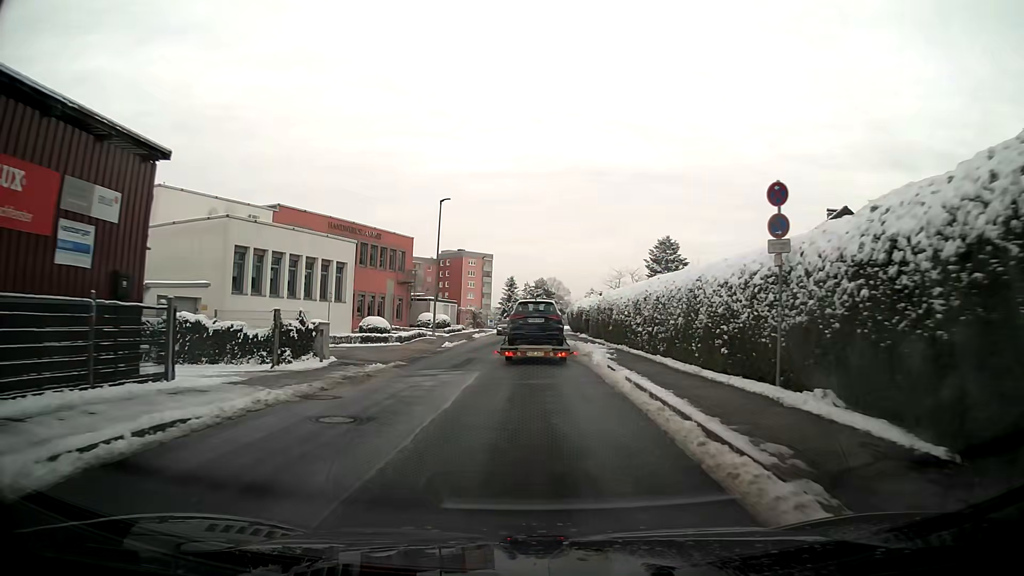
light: Day
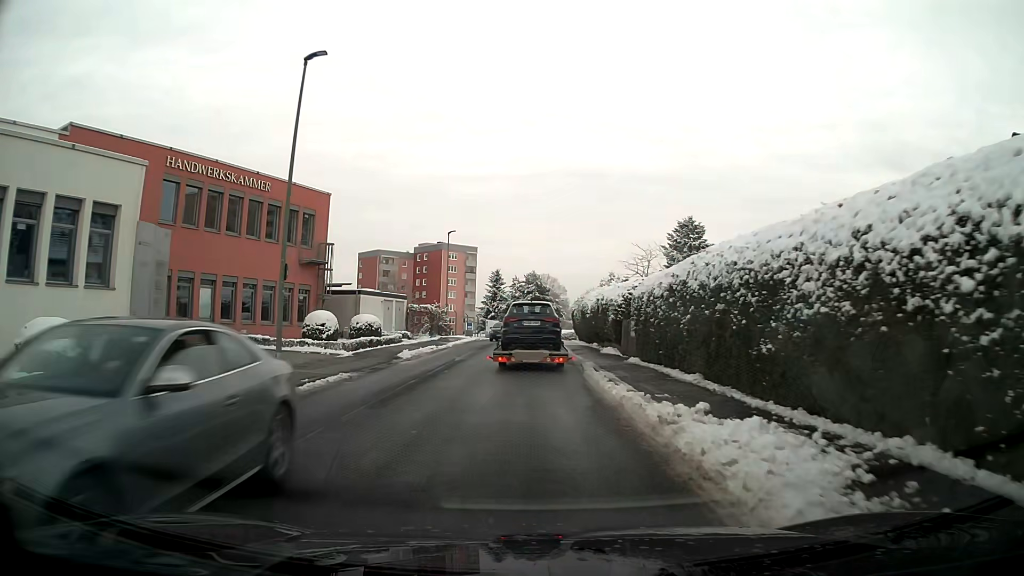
(+0.2, +23.2) m; 0°
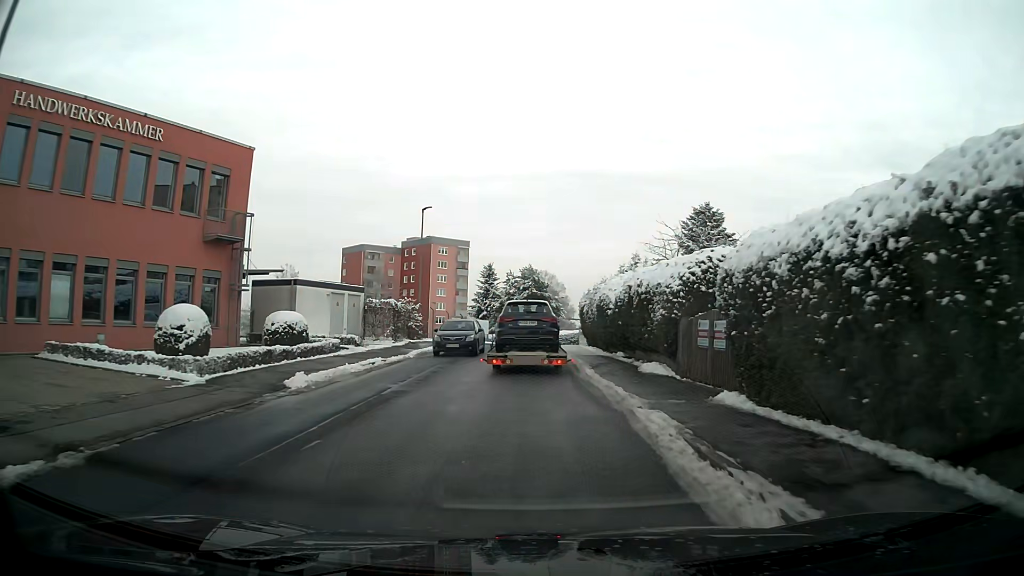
(0.0, +11.0) m; 0°
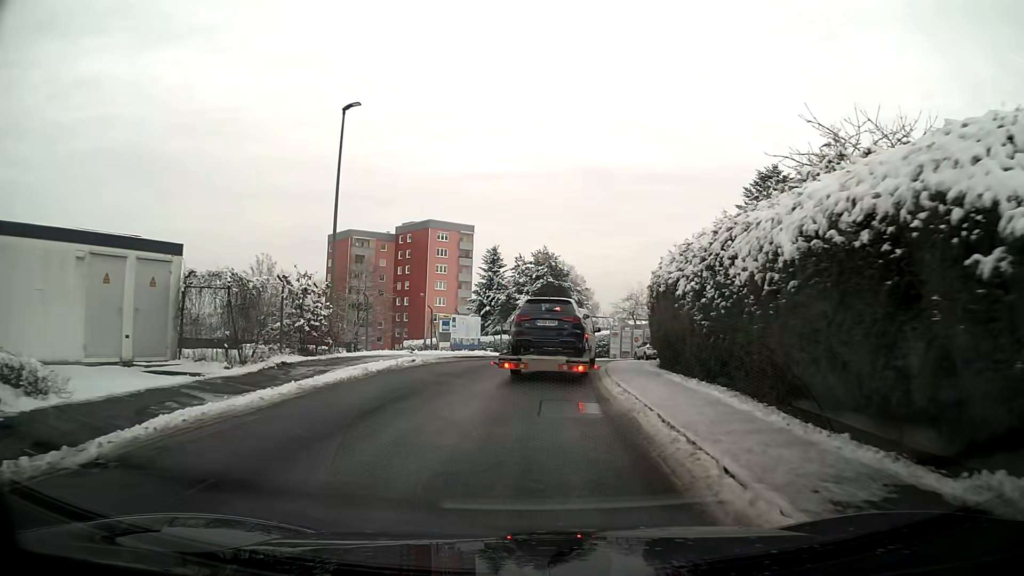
(-0.2, +20.1) m; -1°
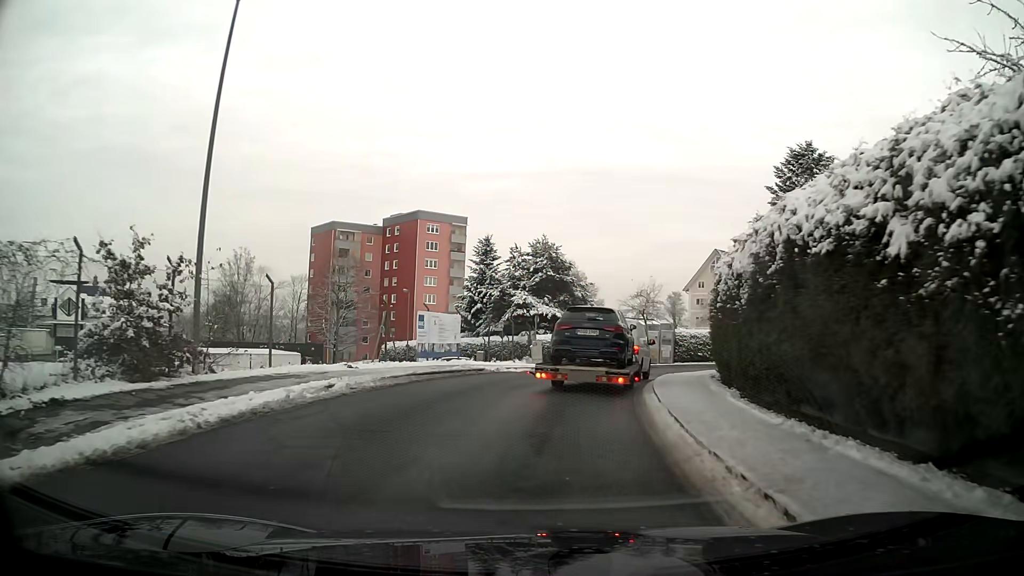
(+0.1, +8.8) m; +1°
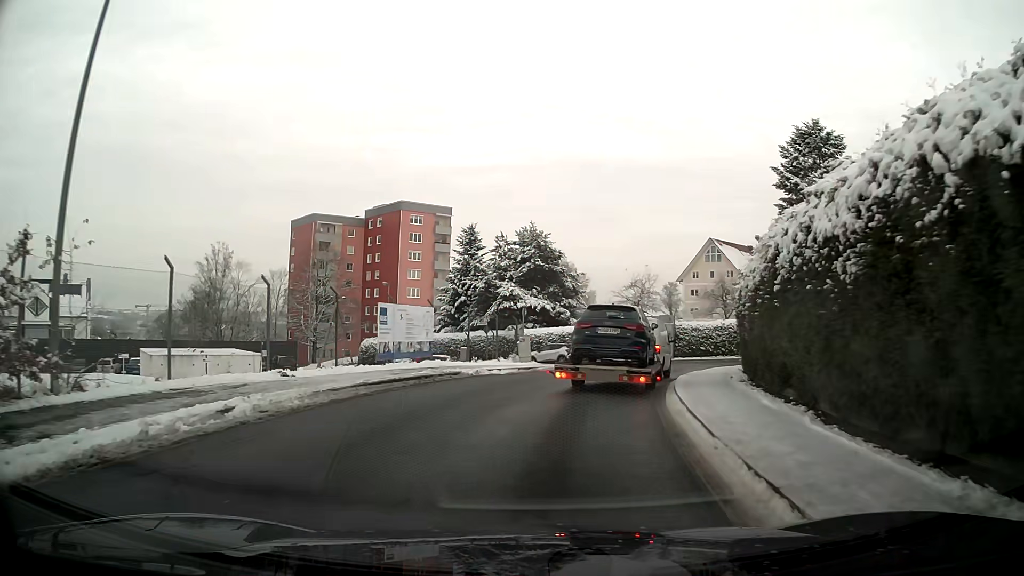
(+0.1, +4.1) m; +2°
